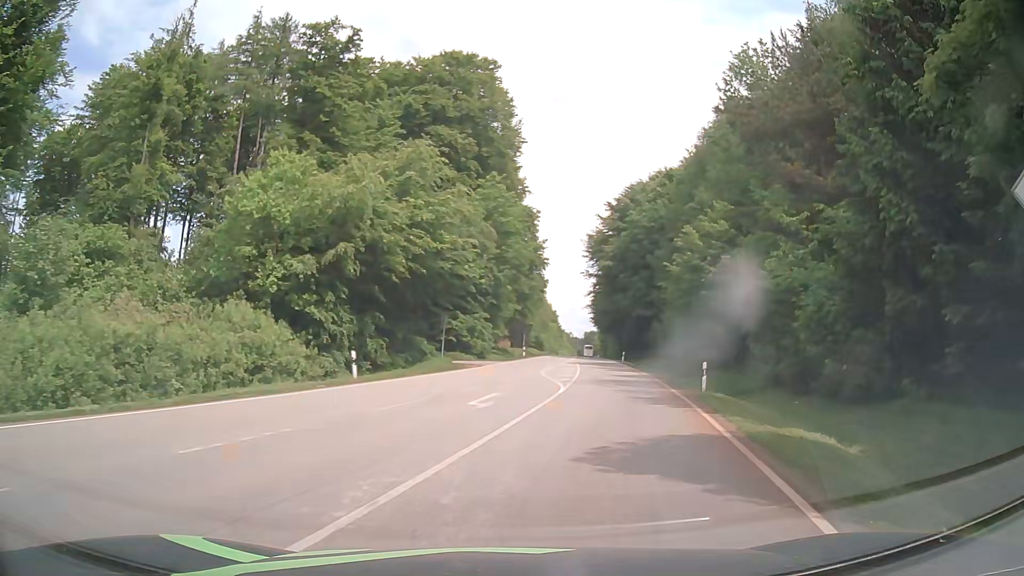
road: secondary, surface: asphalt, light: Day
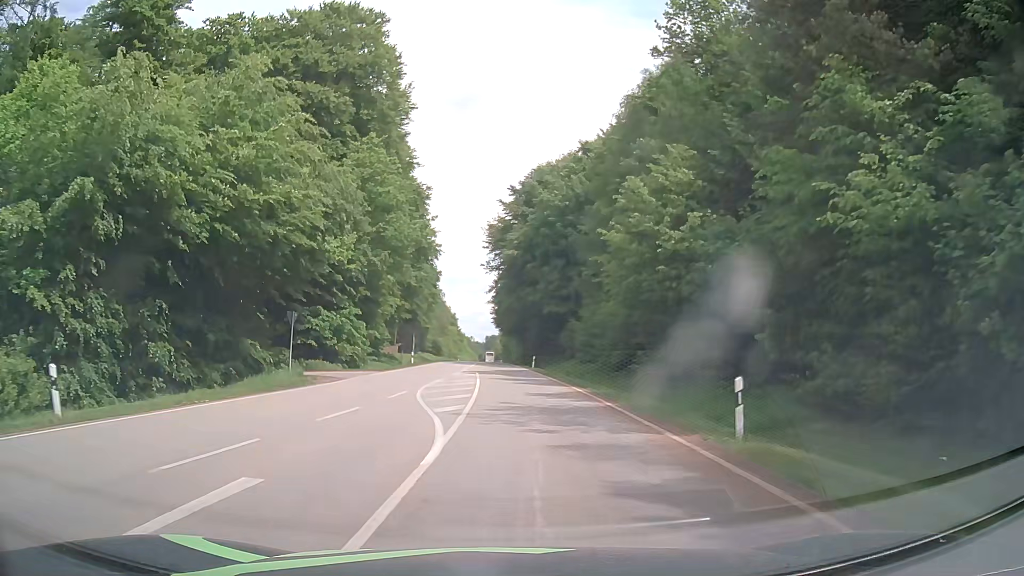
(+1.4, +12.5) m; +9°
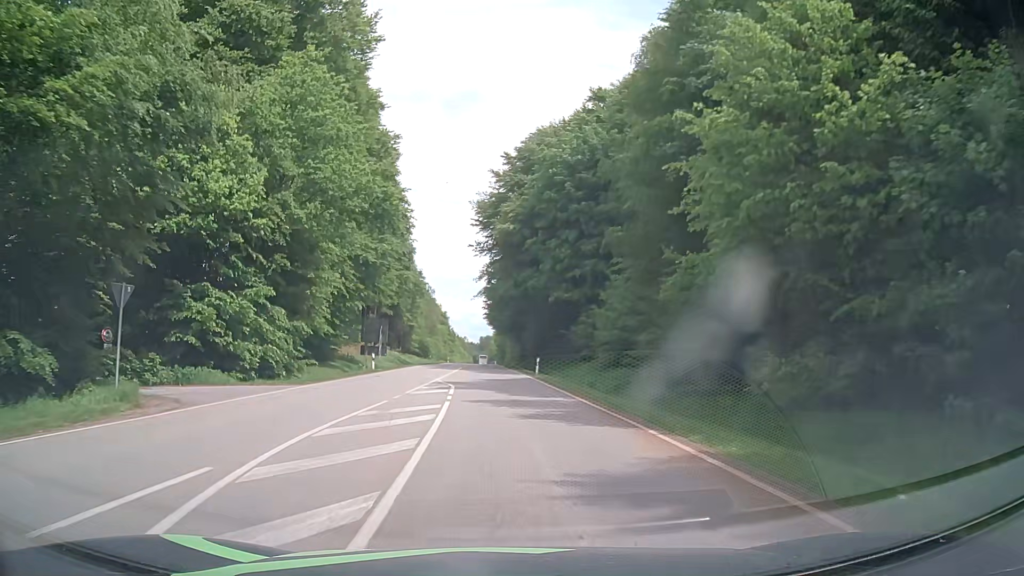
(0.0, +15.0) m; 0°
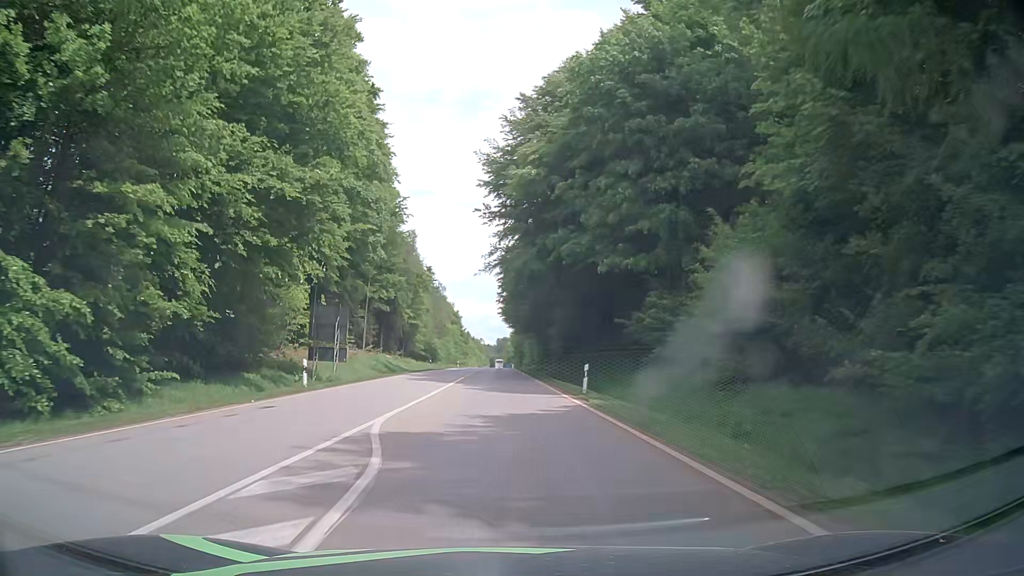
(-0.3, +17.6) m; -2°
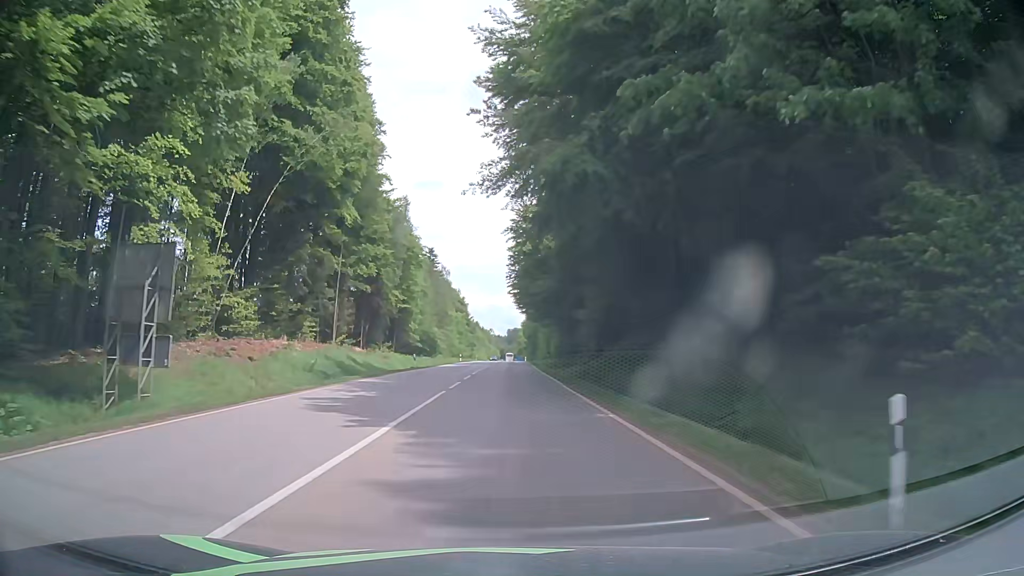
(-0.2, +18.9) m; -1°
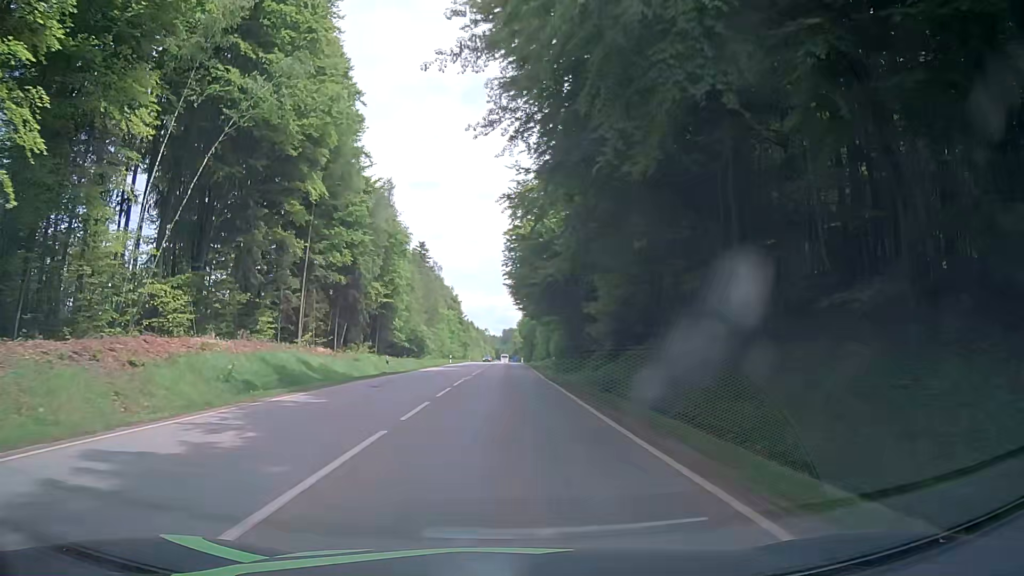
(0.0, +9.3) m; 0°
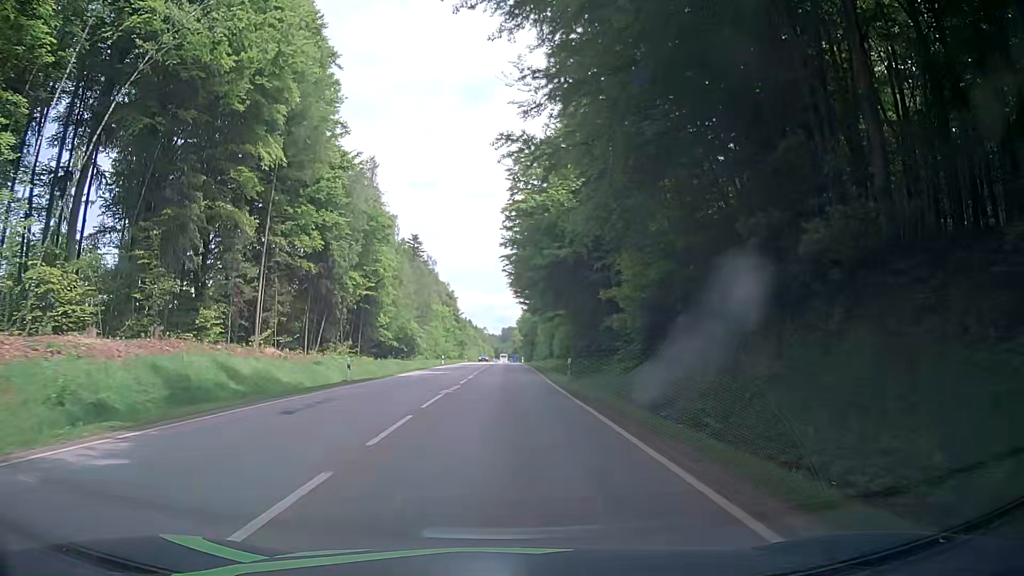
(+0.1, +9.4) m; +1°
